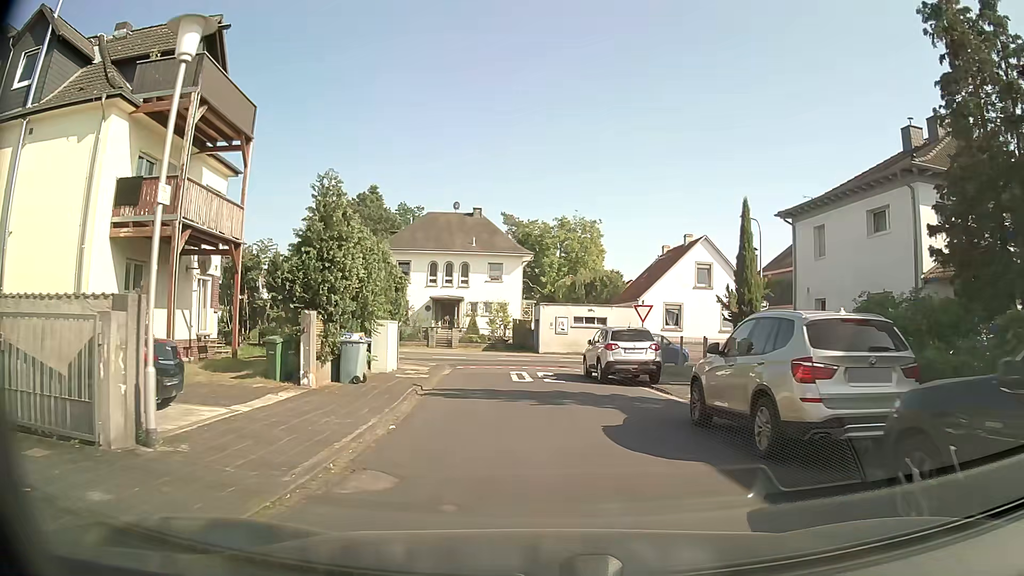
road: residential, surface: asphalt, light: Day
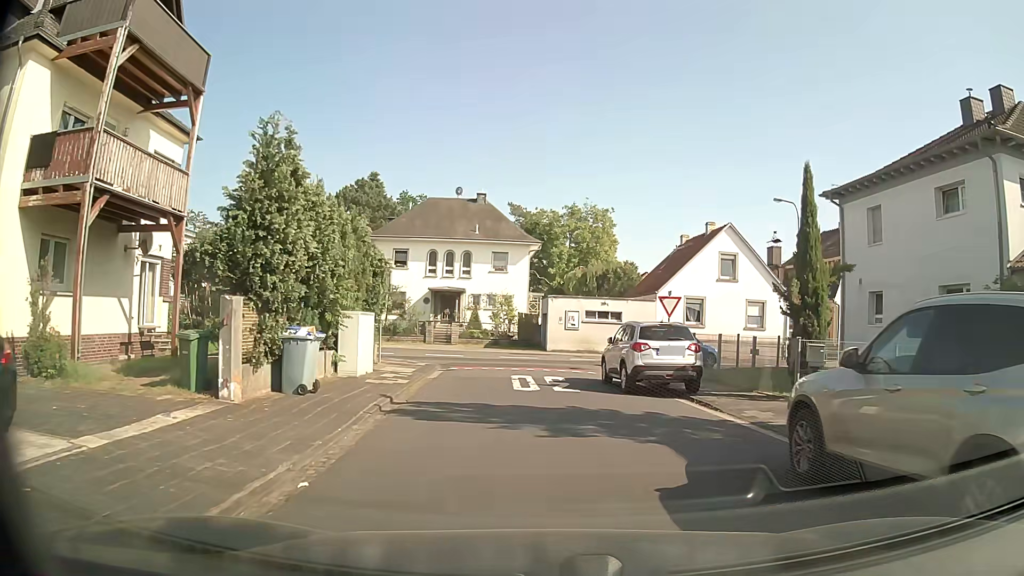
(-0.1, +4.1) m; -2°
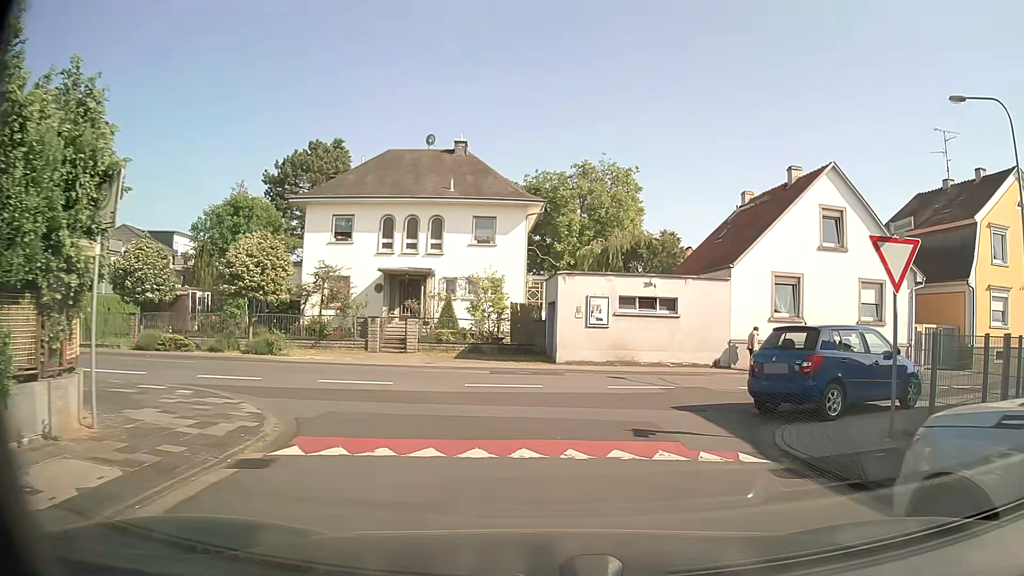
(+0.1, +14.9) m; +1°
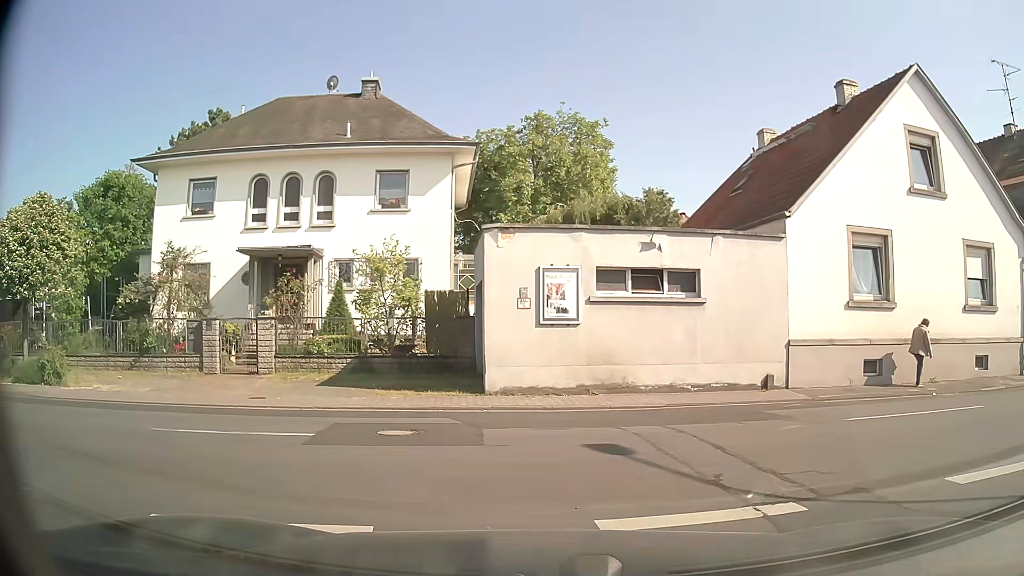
(+0.7, +10.0) m; +4°
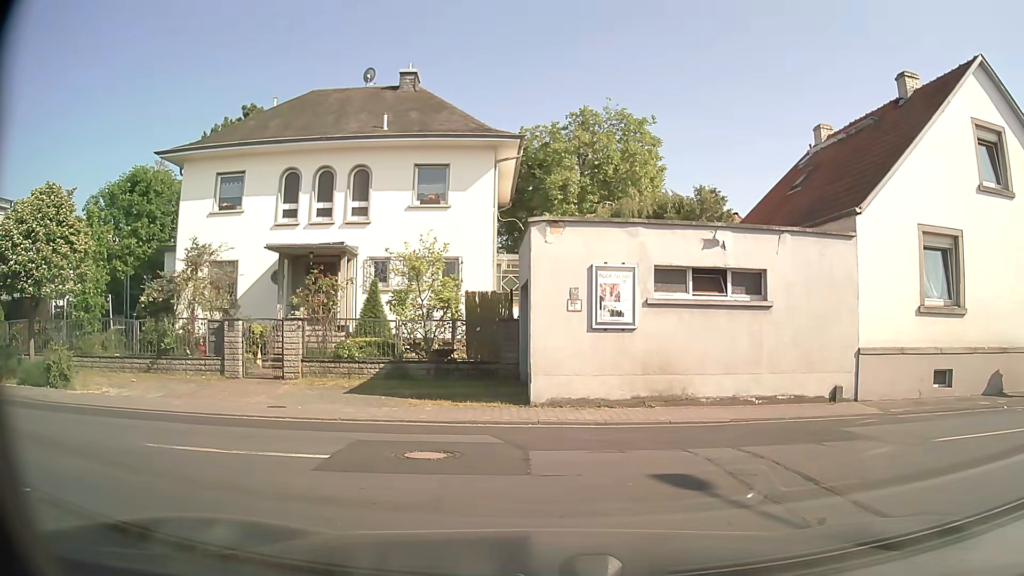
(-0.1, +1.2) m; -3°
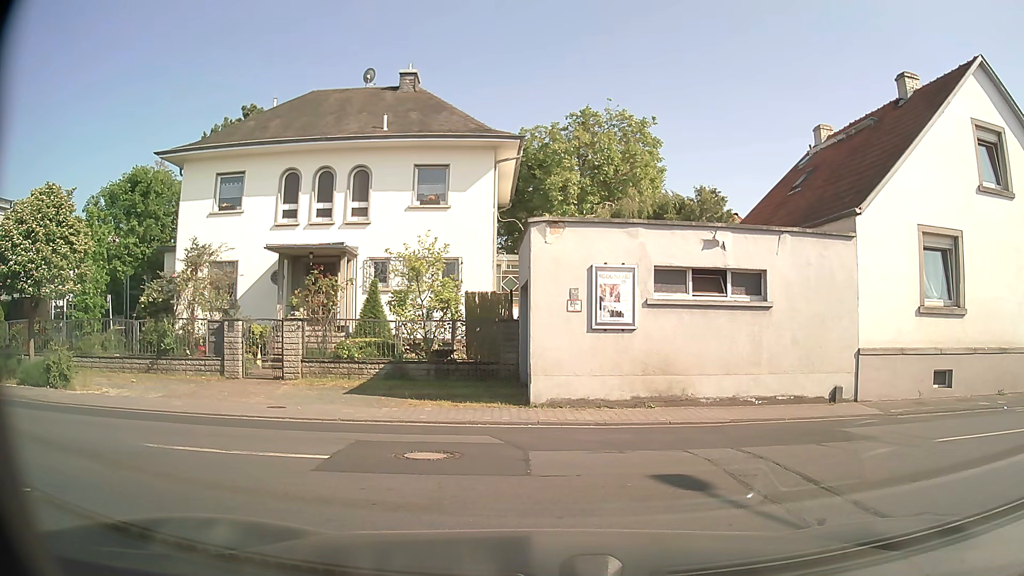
(0.0, +0.1) m; 0°
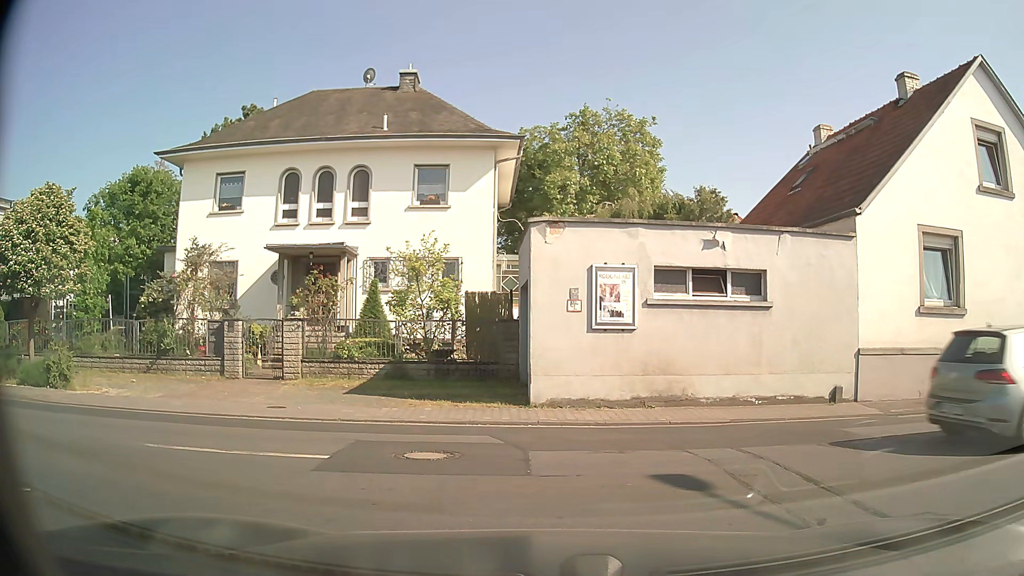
(0.0, 0.0) m; 0°
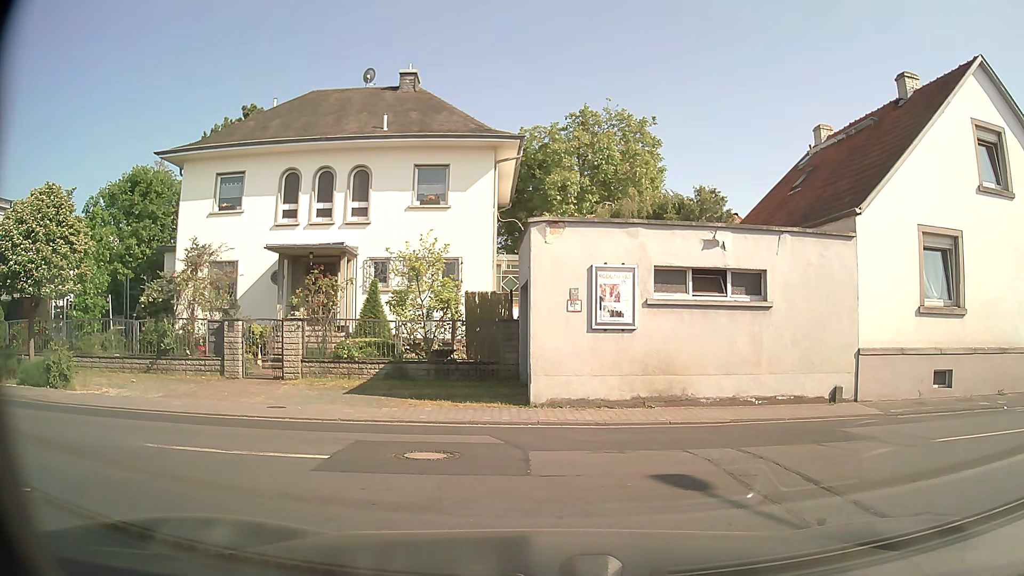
(0.0, 0.0) m; 0°
(-5, +8) (-15, +8) (-25, +8) (-35, +7) (-45, +6) (-55, +5) (-65, +4) (-75, +3) (-85, +2) (-95, +1) m
